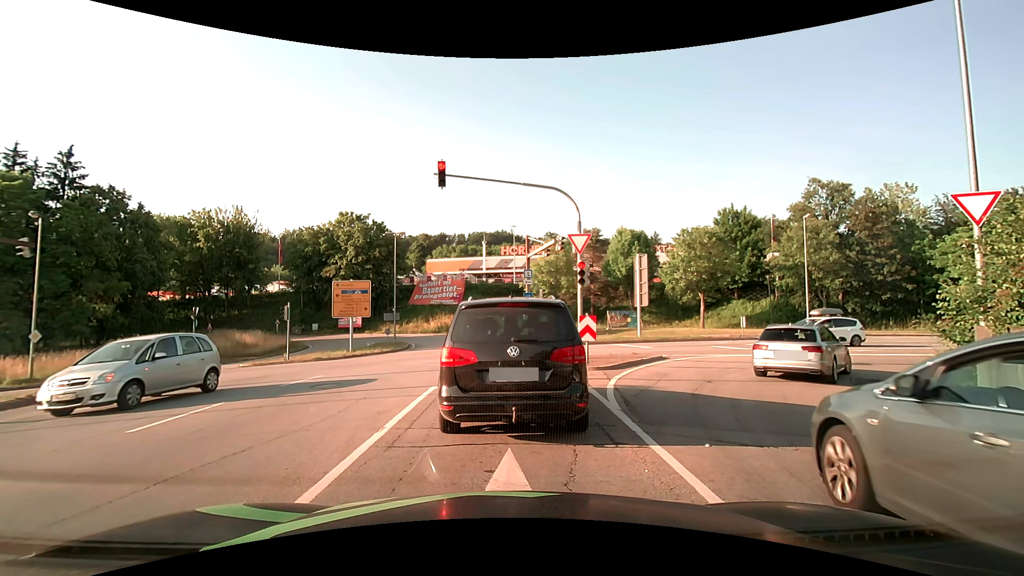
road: primary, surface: asphalt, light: Day
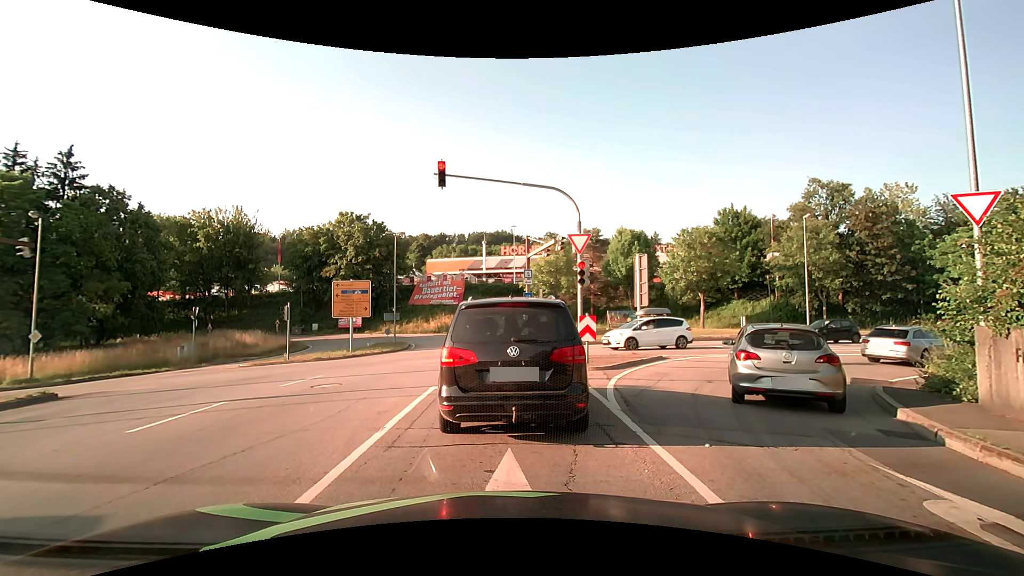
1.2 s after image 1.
(0.0, 0.0) m; 0°
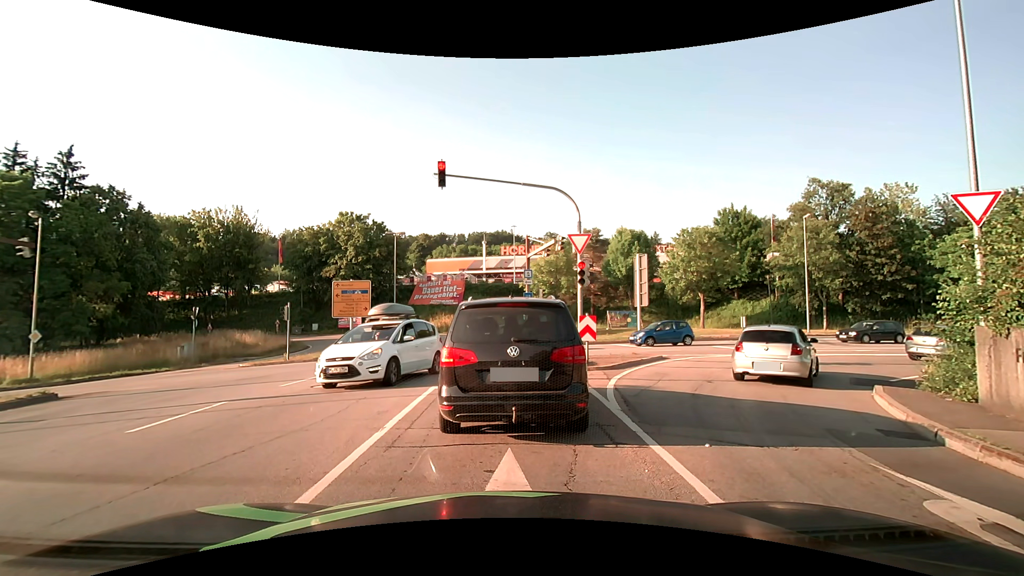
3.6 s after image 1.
(0.0, 0.0) m; 0°
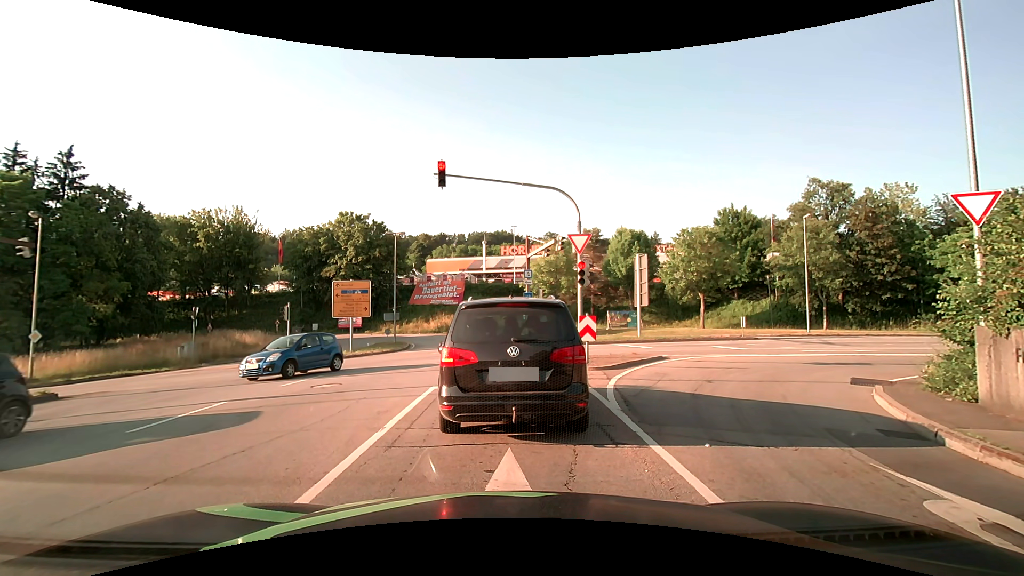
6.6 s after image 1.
(0.0, 0.0) m; 0°
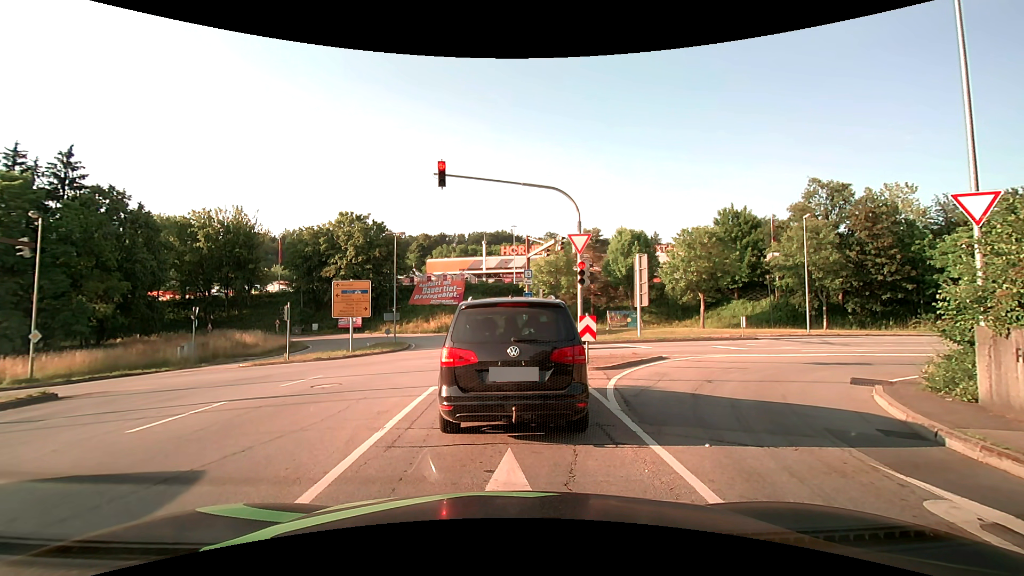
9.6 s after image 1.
(0.0, 0.0) m; 0°
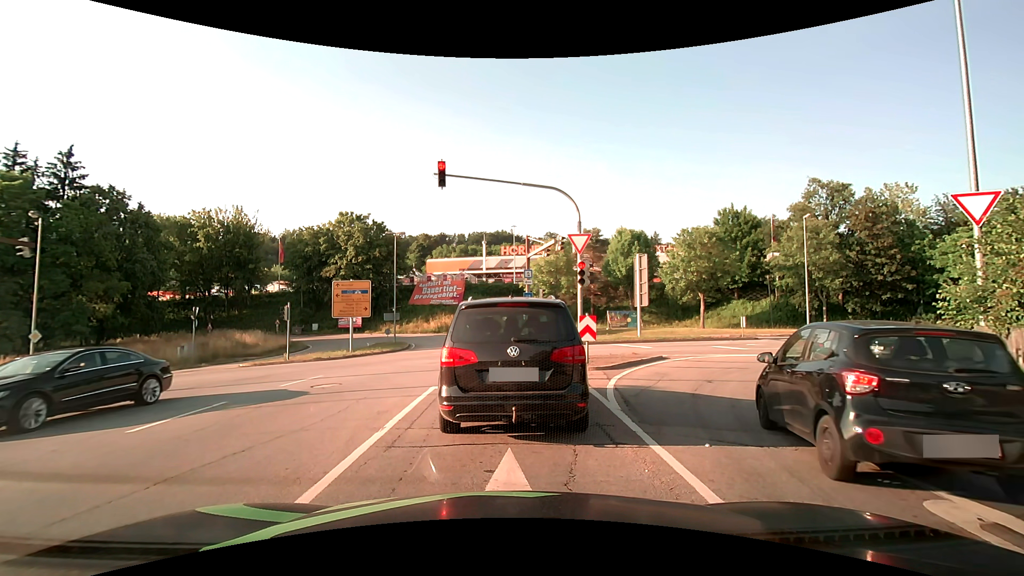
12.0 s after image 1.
(0.0, 0.0) m; 0°
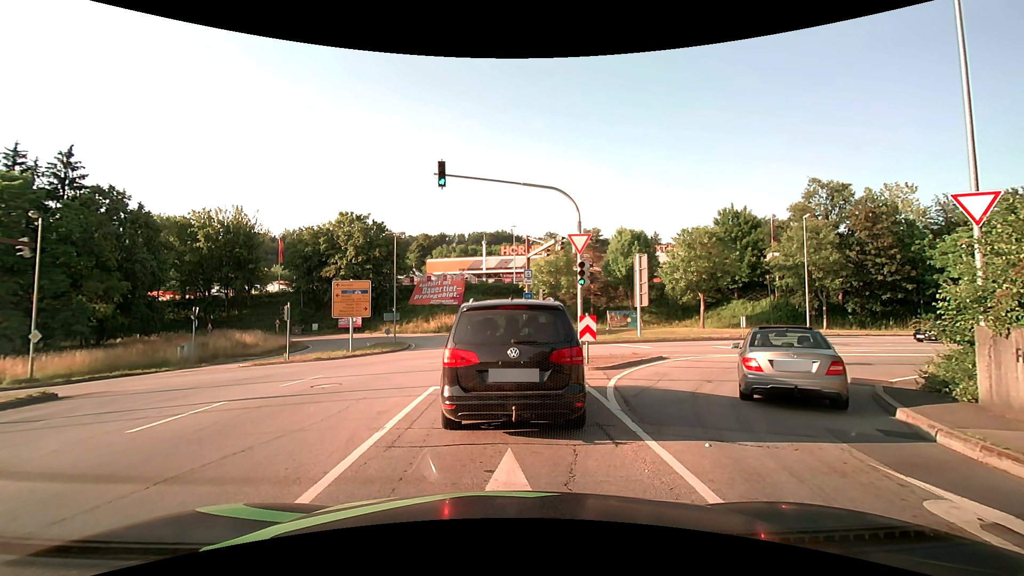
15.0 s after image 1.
(0.0, 0.0) m; 0°
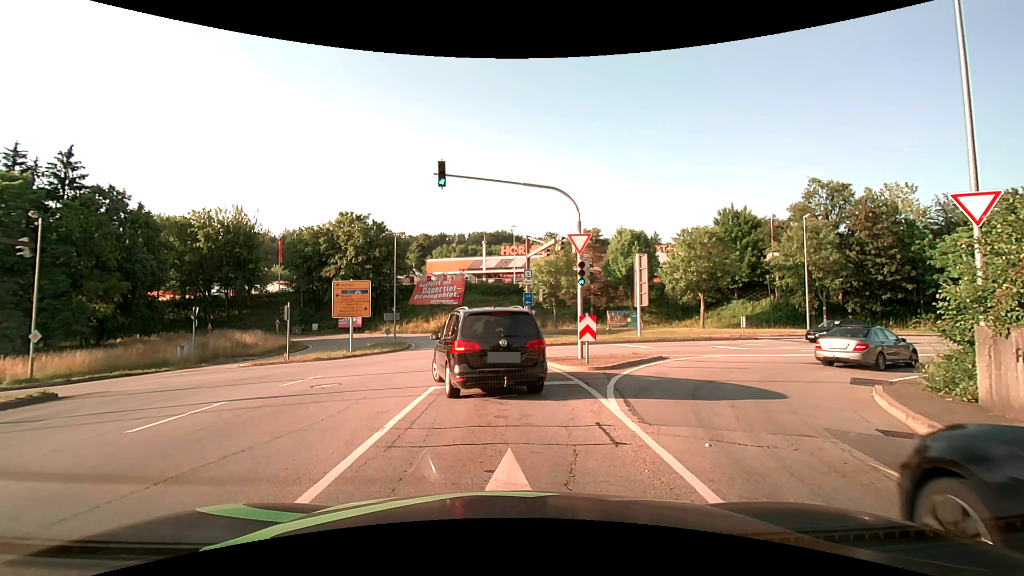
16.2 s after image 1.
(0.0, 0.0) m; 0°
(0, +10) (-1, +20) (-2, +30) (-4, +40) (-6, +49) (-10, +58) (-18, +65) (-27, +69) (-37, +70) (-46, +68) m
